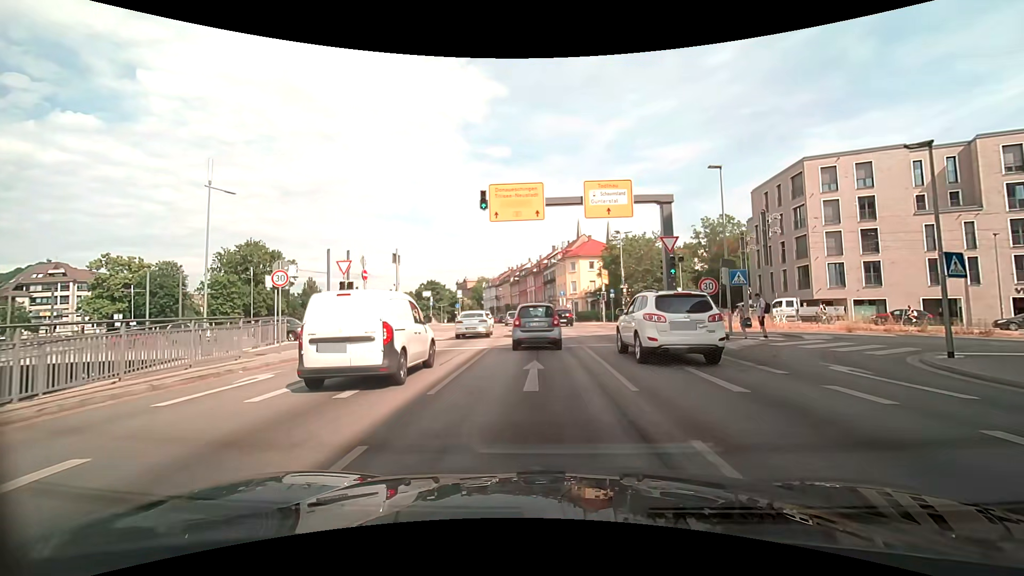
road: primary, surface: asphalt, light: Day
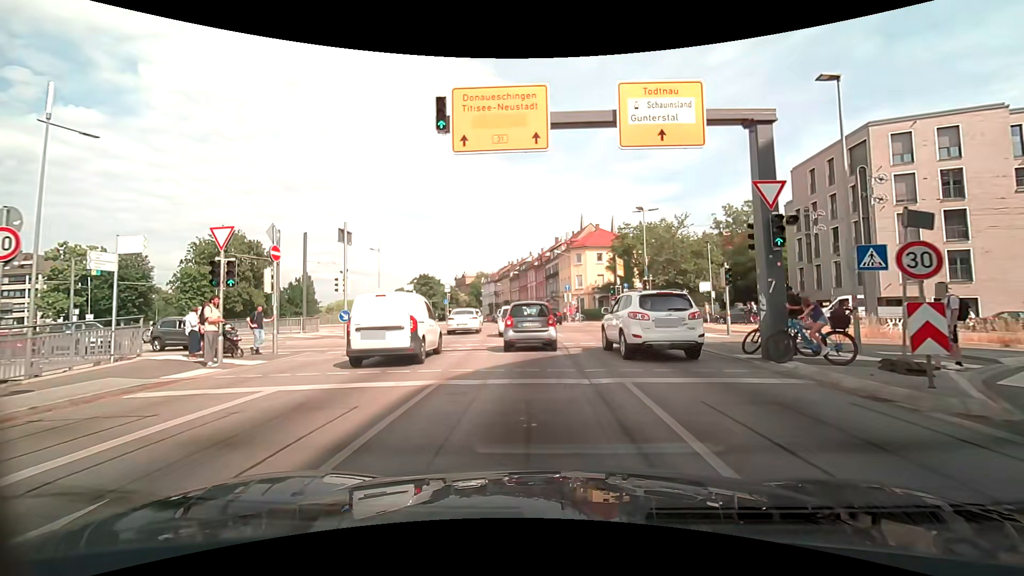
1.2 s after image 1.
(0.0, +9.3) m; -1°
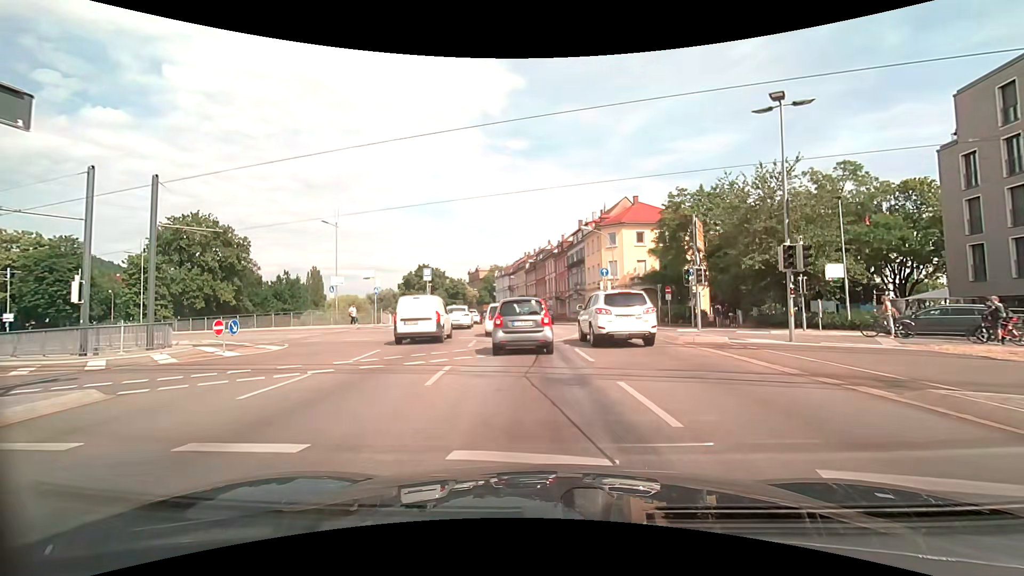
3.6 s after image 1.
(0.0, +17.4) m; -2°
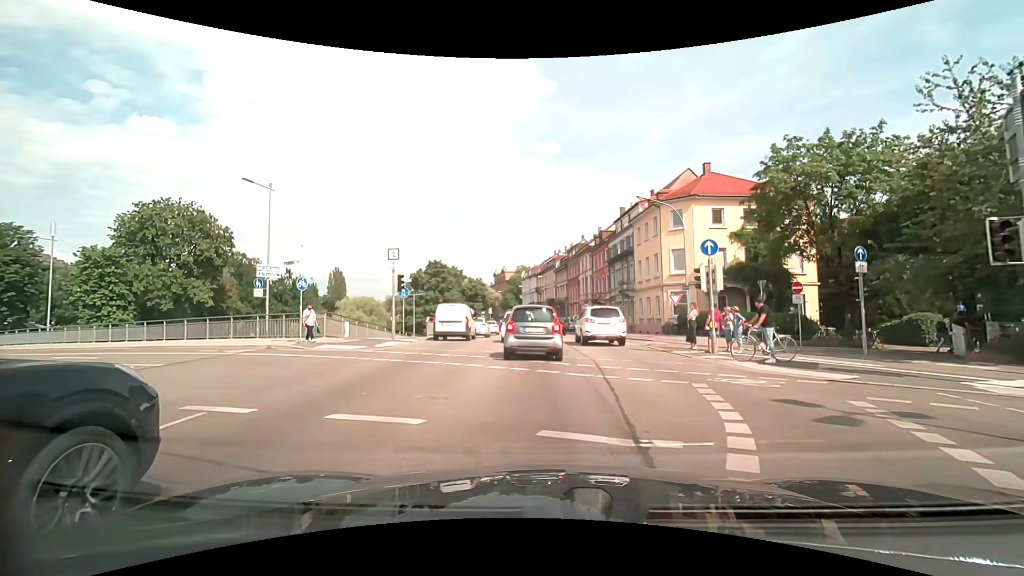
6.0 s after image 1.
(-0.2, +15.6) m; -3°
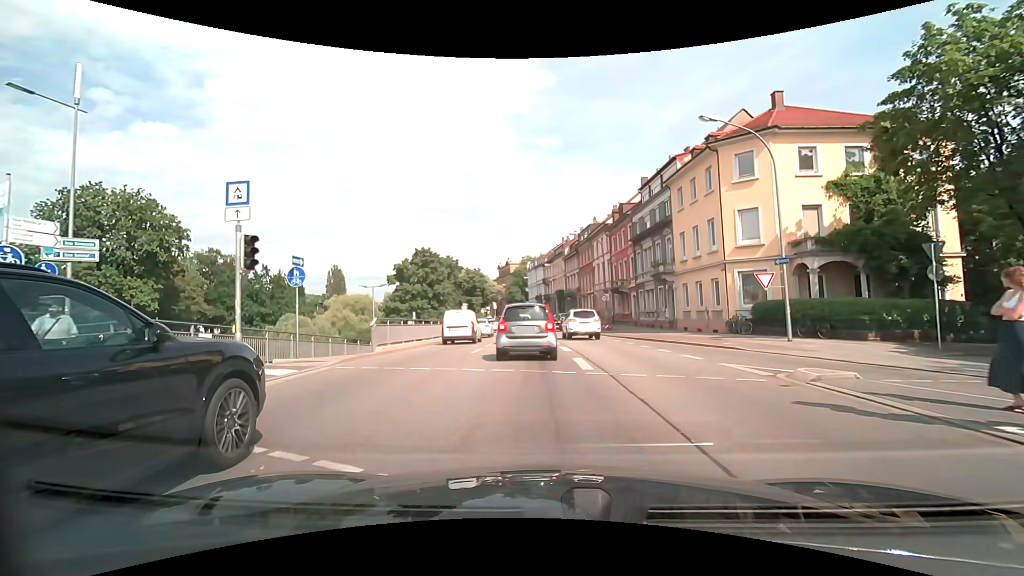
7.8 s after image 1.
(-0.2, +12.6) m; -1°
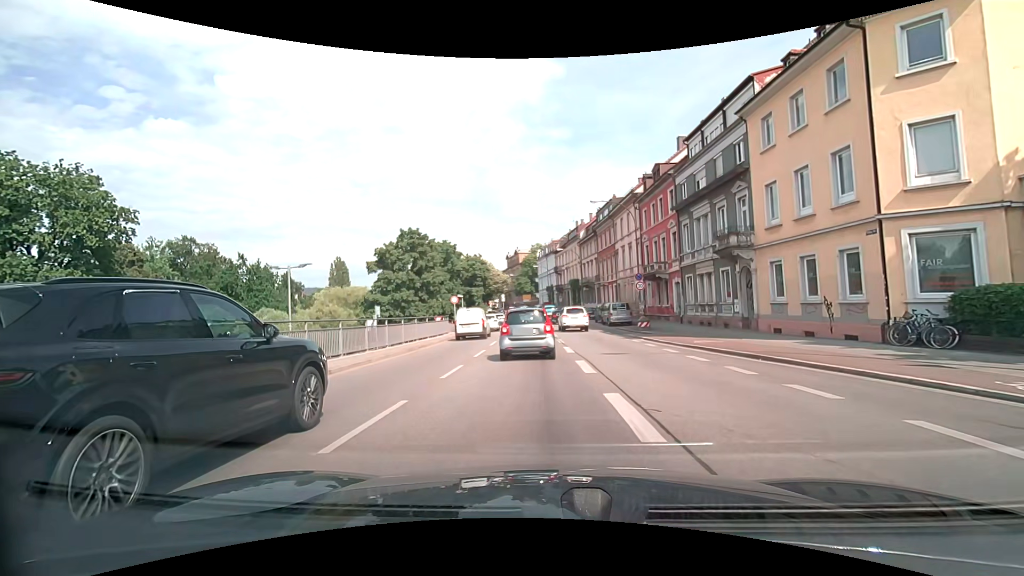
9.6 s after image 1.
(-0.2, +12.1) m; -1°
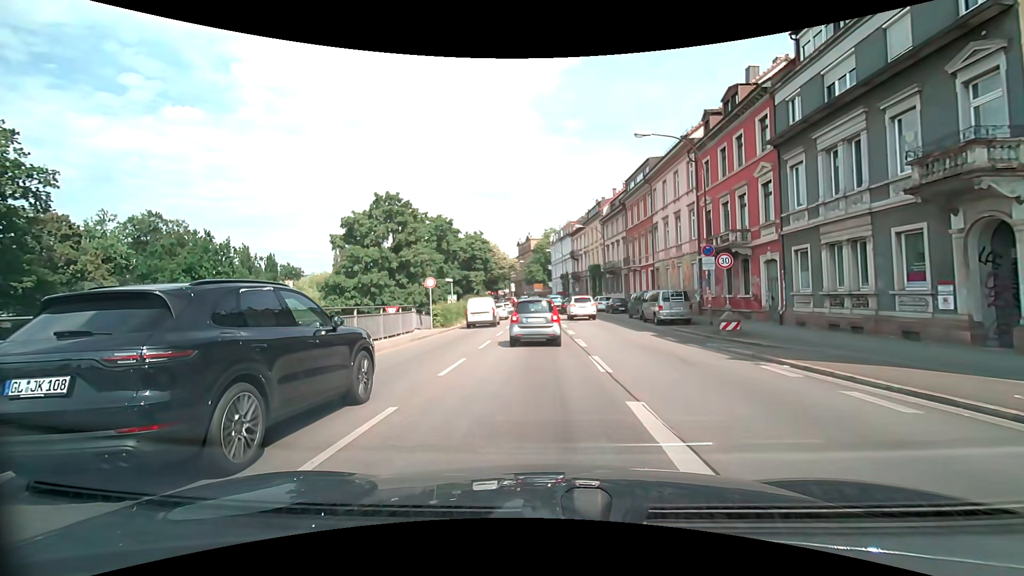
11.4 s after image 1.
(-0.3, +13.3) m; -2°
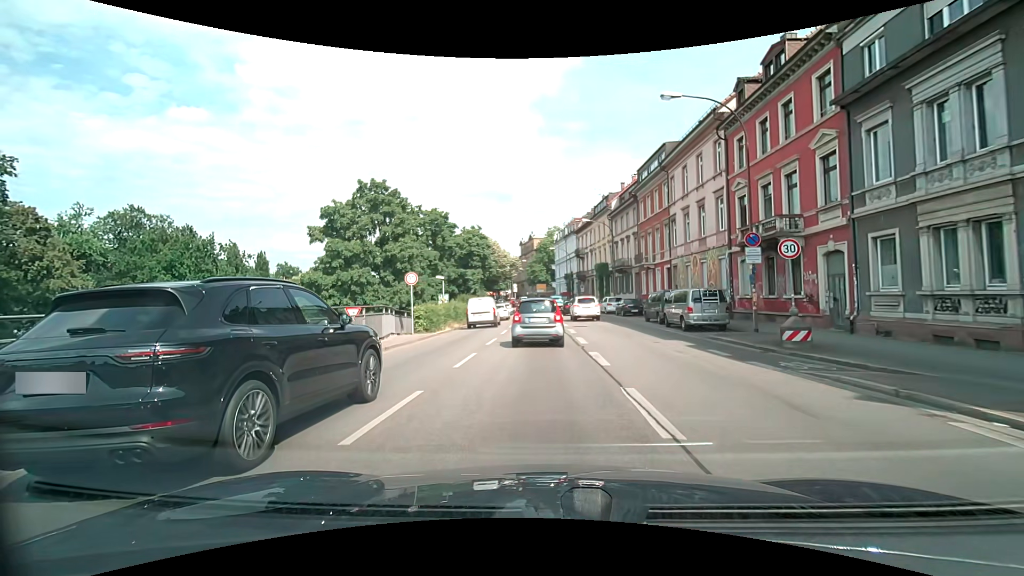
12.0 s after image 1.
(0.0, +4.9) m; 0°
(0, +10) (0, +20) (0, +30) (0, +40) (0, +50) (-1, +60) (-2, +70) (-3, +80) (-4, +90) (-5, +100) m
